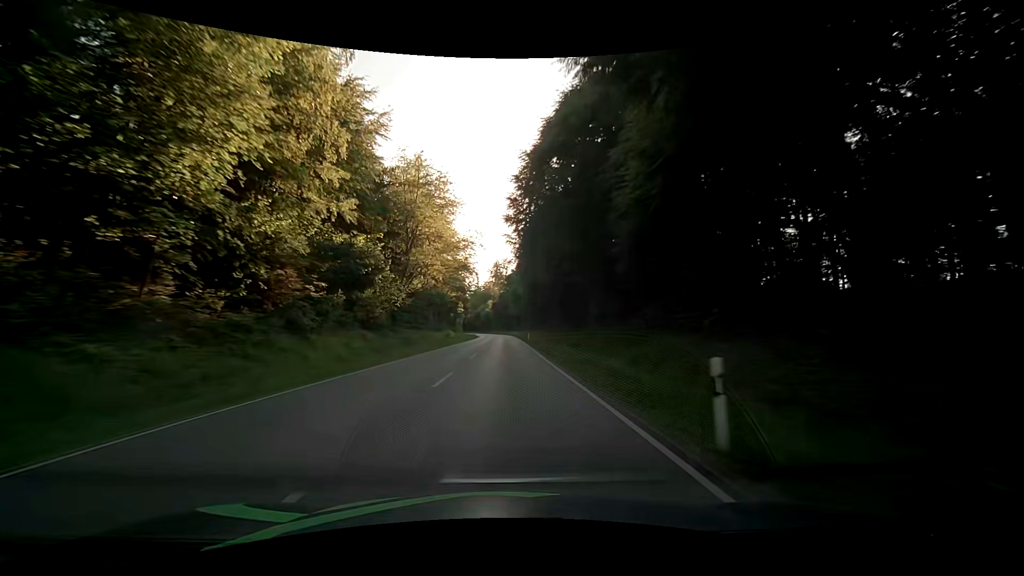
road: secondary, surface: asphalt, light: Day
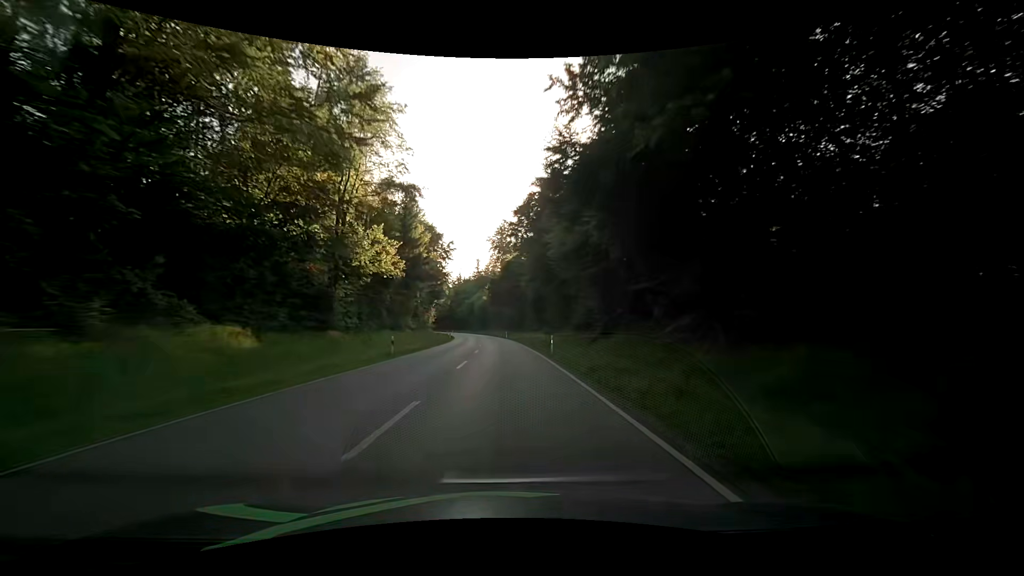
(-0.2, +79.0) m; 0°
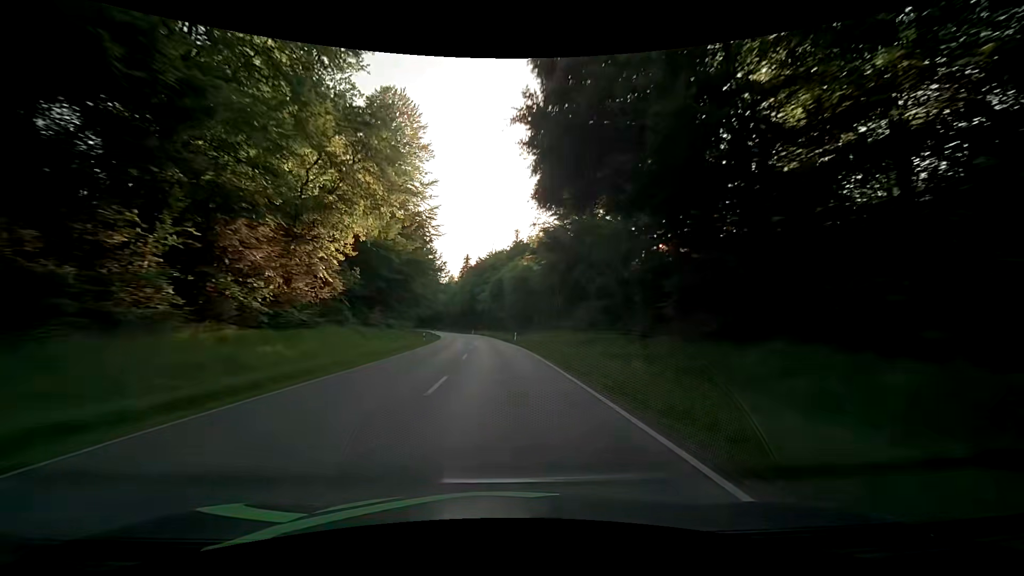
(-3.1, +79.0) m; -5°
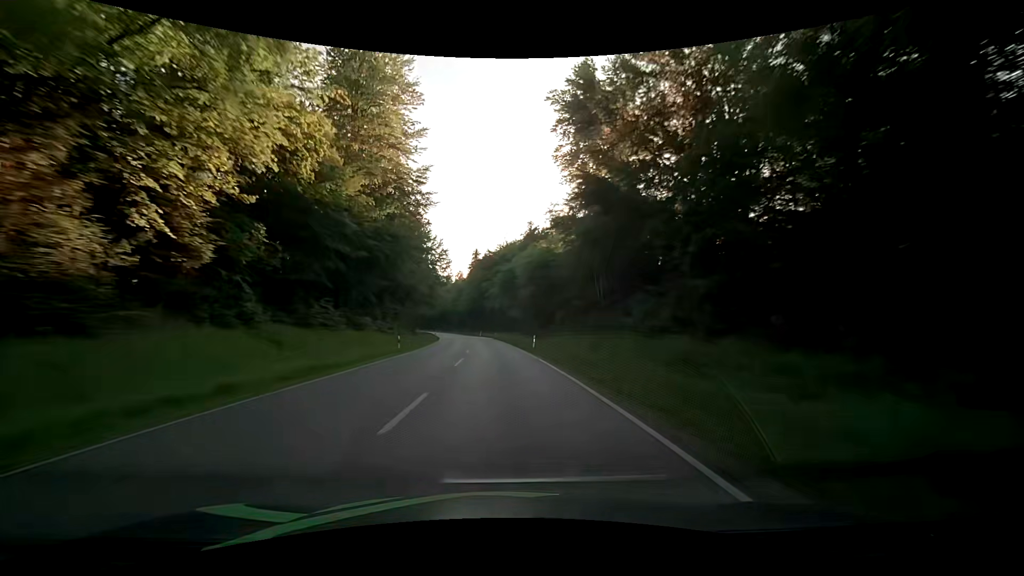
(-0.2, +15.8) m; -1°
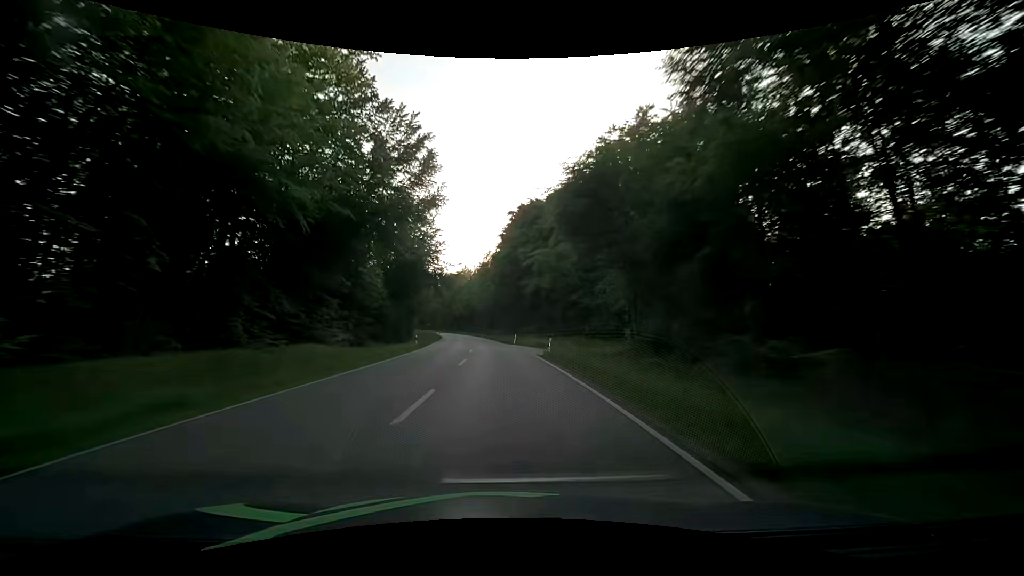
(-2.2, +47.4) m; -5°
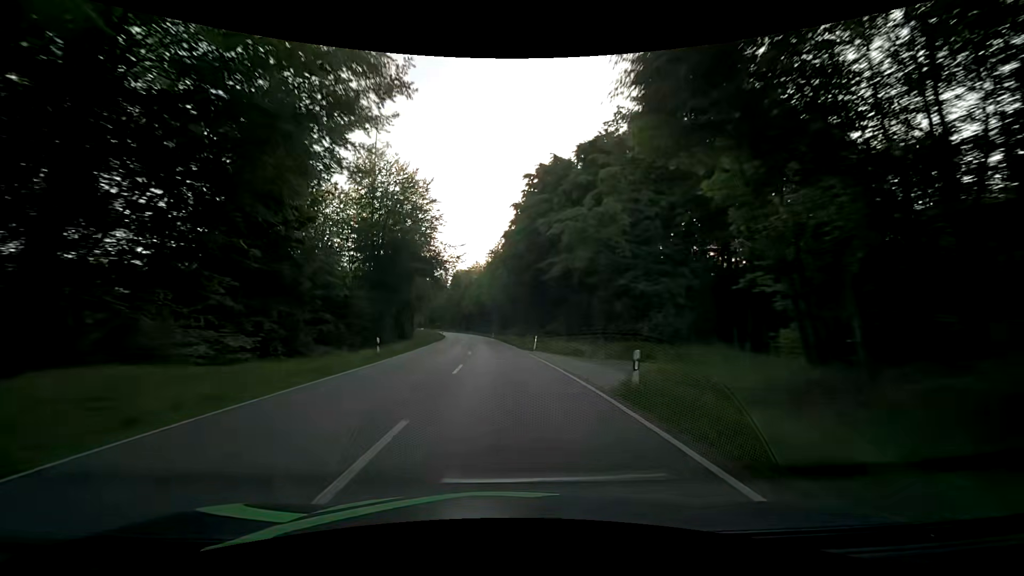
(-0.3, +15.8) m; -2°
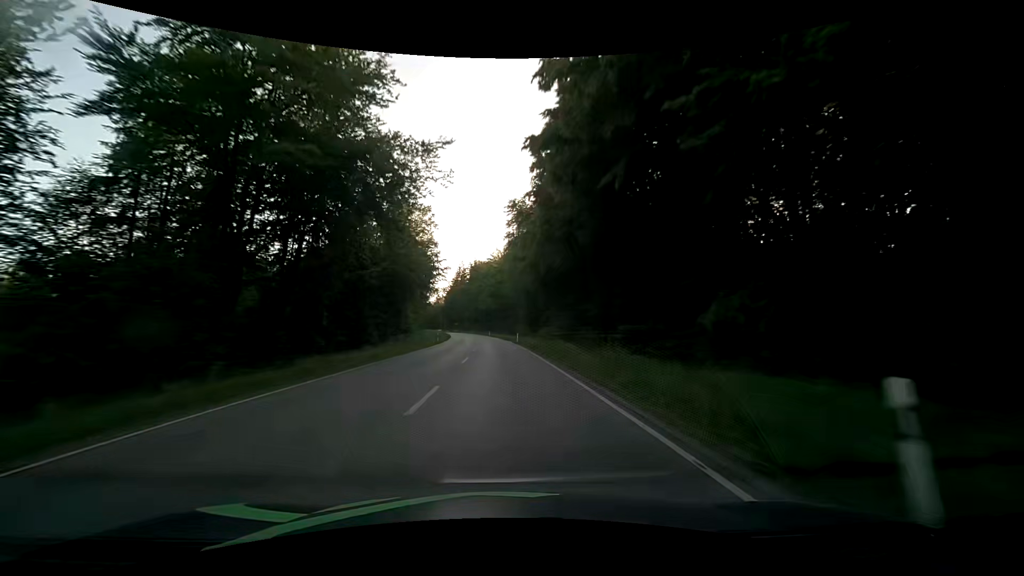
(-0.6, +31.6) m; -3°
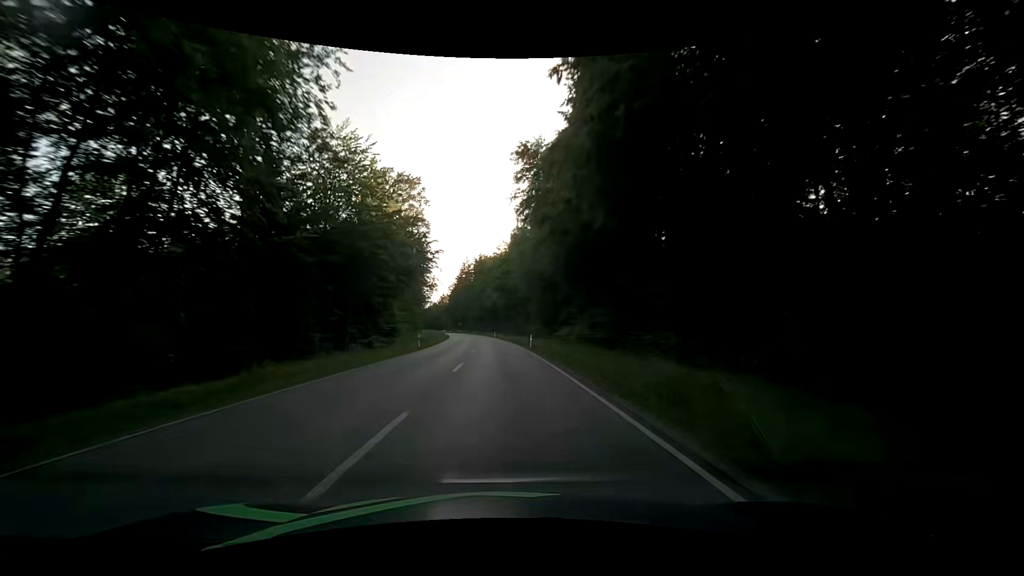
(-0.1, +15.8) m; -1°
(0, +10) (0, +20) (0, +30) (0, +40) (-1, +50) (-1, +60) (-2, +70) (-3, +80) (-4, +90) (-5, +100) m
